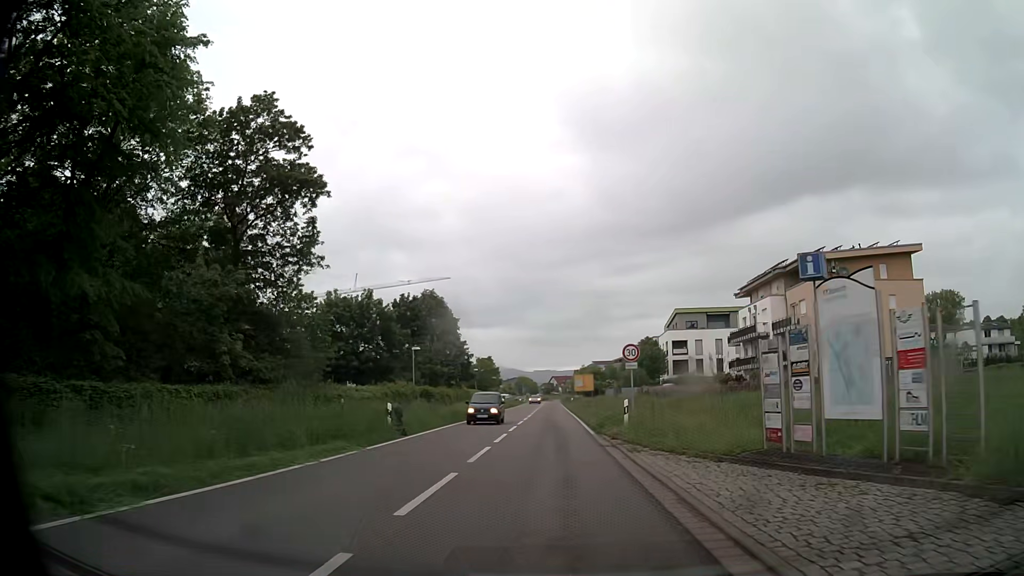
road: secondary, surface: asphalt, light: Day
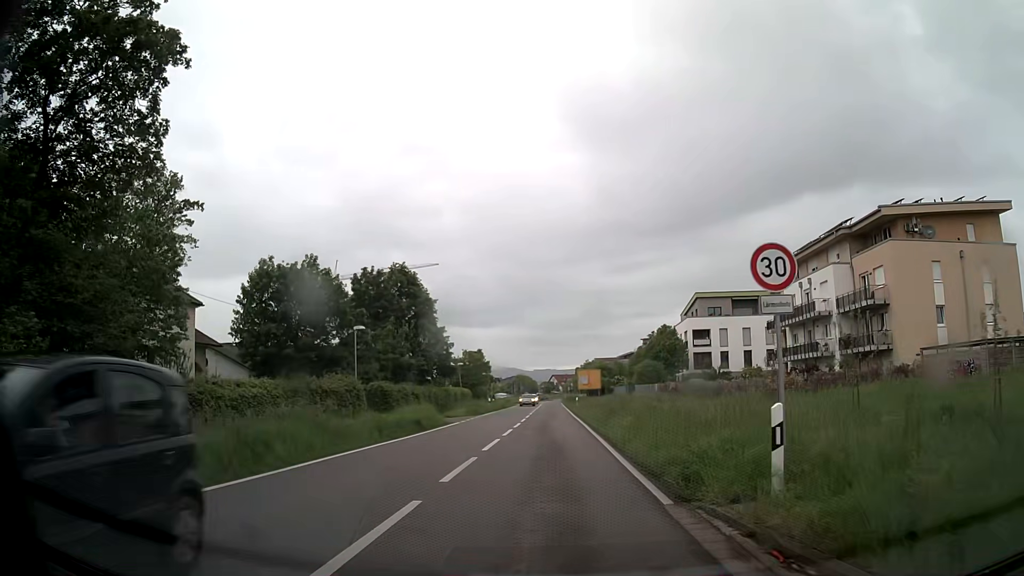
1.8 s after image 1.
(0.0, +15.0) m; 0°
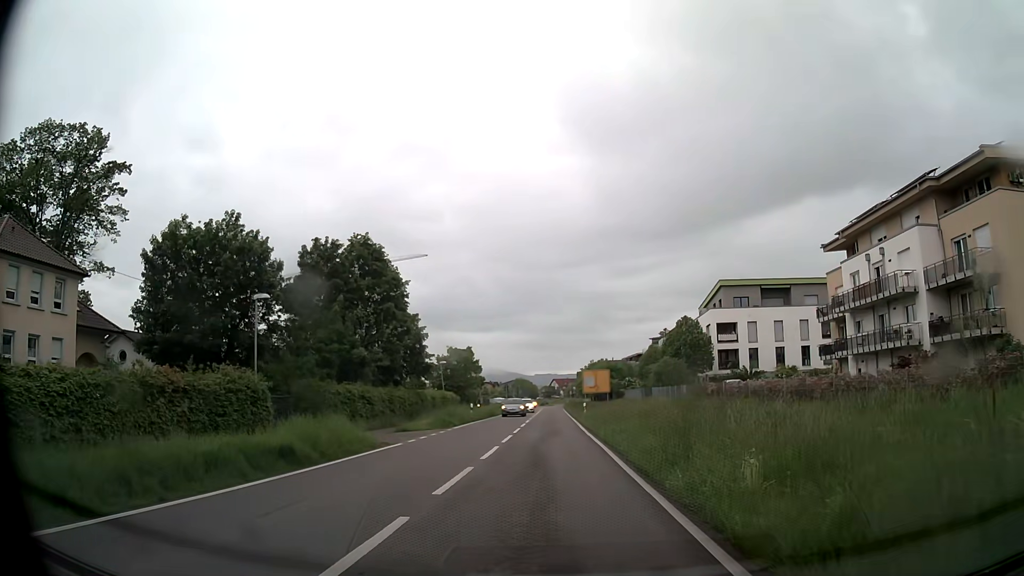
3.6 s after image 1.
(0.0, +12.8) m; 0°
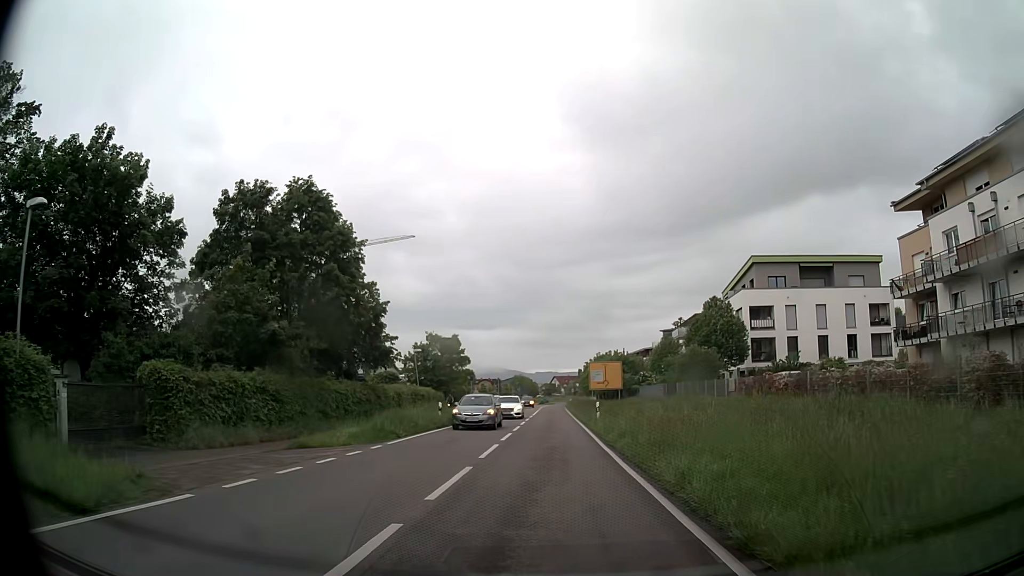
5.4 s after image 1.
(0.0, +12.6) m; 0°
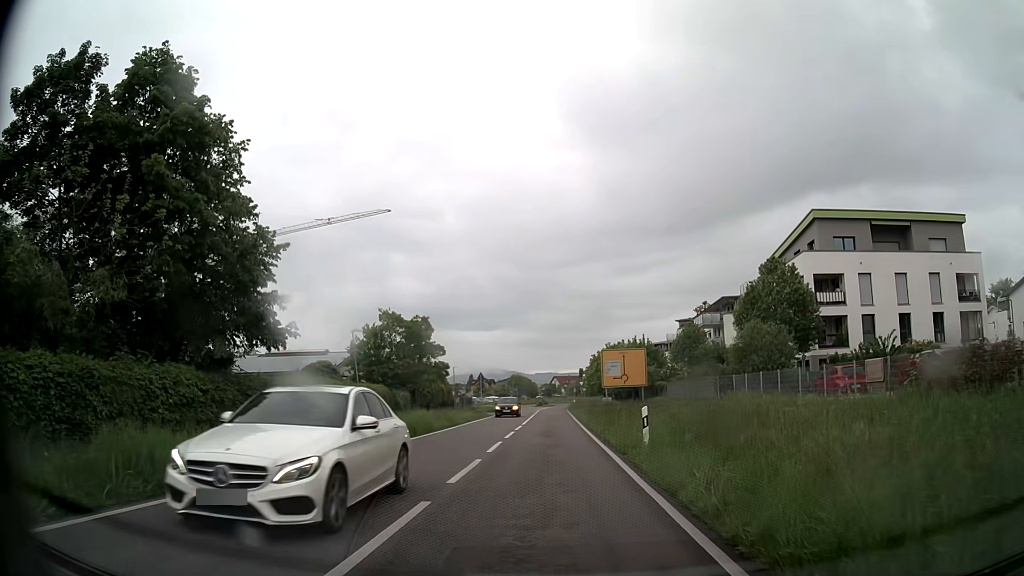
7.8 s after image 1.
(0.0, +16.4) m; 0°
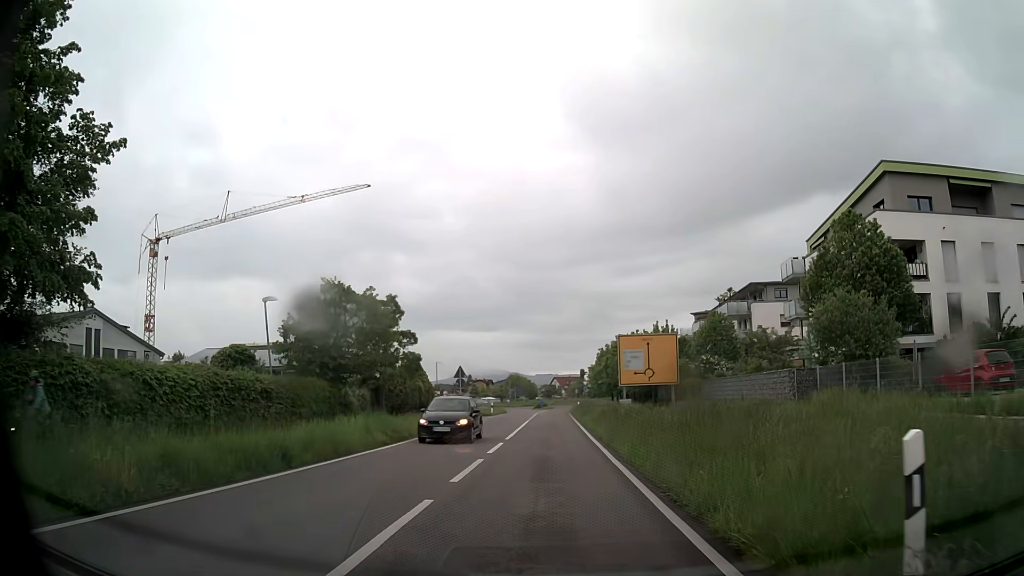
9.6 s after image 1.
(-0.1, +11.6) m; -1°
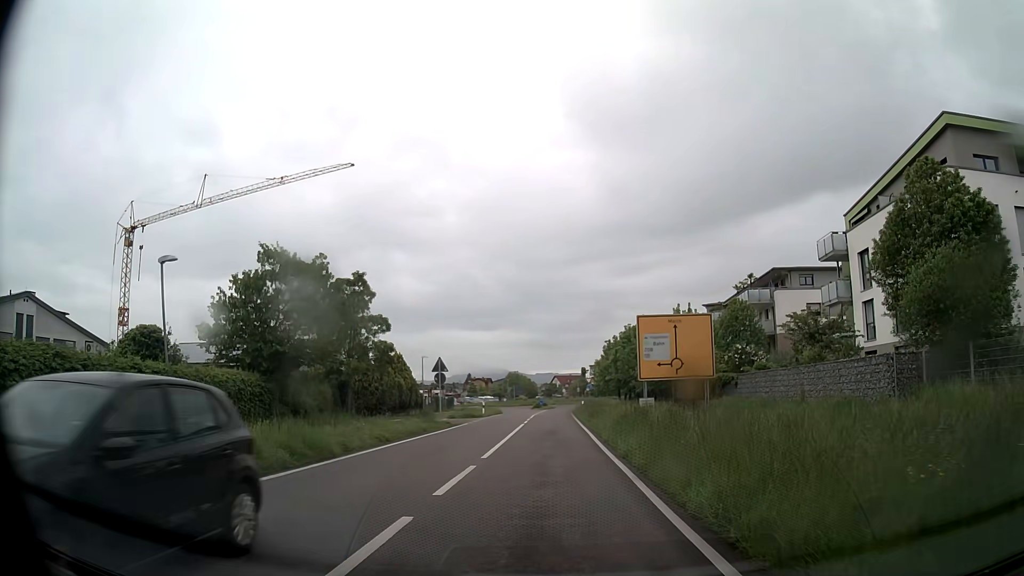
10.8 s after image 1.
(0.0, +7.5) m; 0°
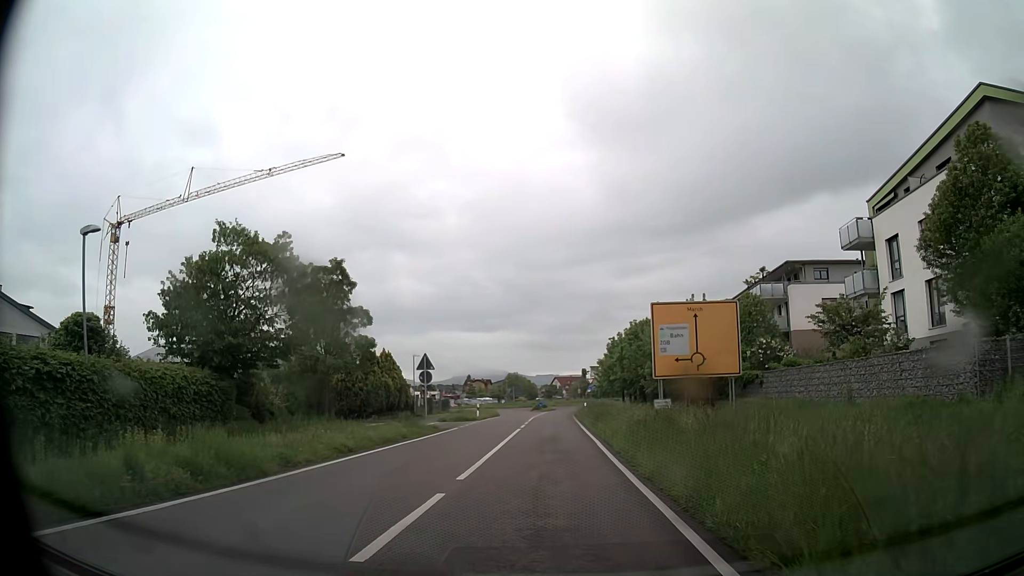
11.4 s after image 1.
(0.0, +3.8) m; 0°
